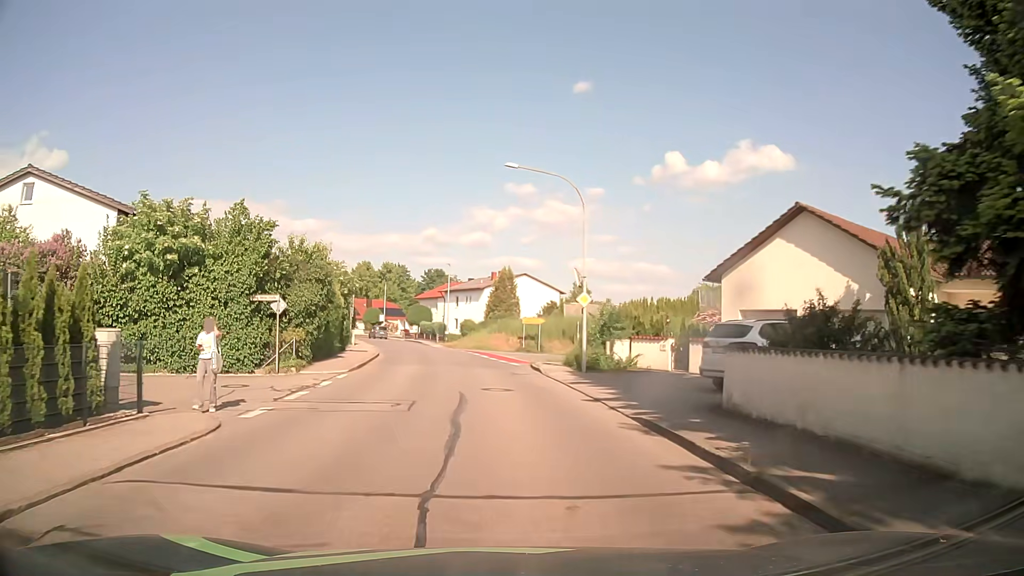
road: residential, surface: asphalt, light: Day
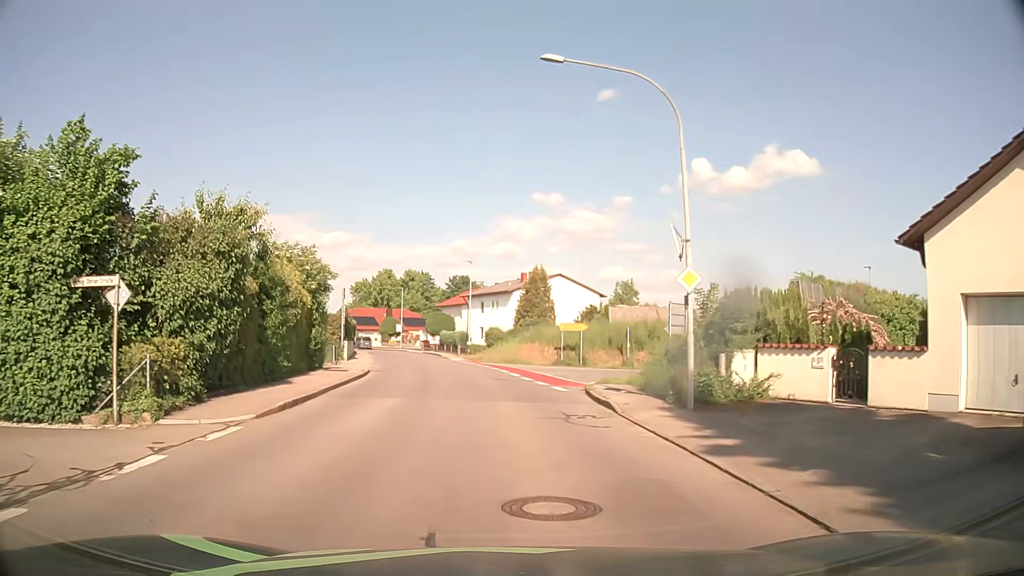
(-0.6, +10.9) m; -3°
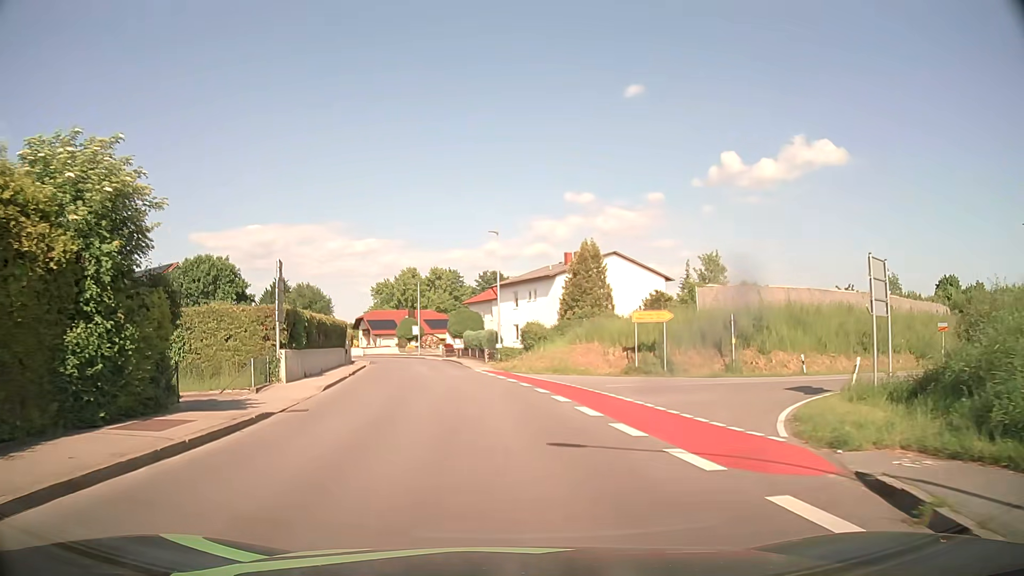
(-0.6, +16.2) m; -3°
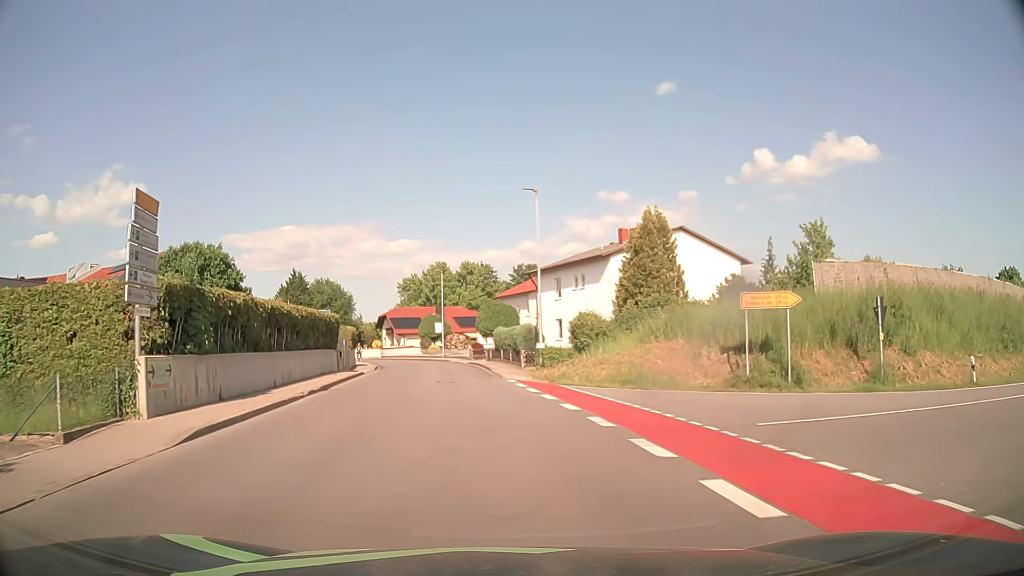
(-0.4, +11.2) m; -3°
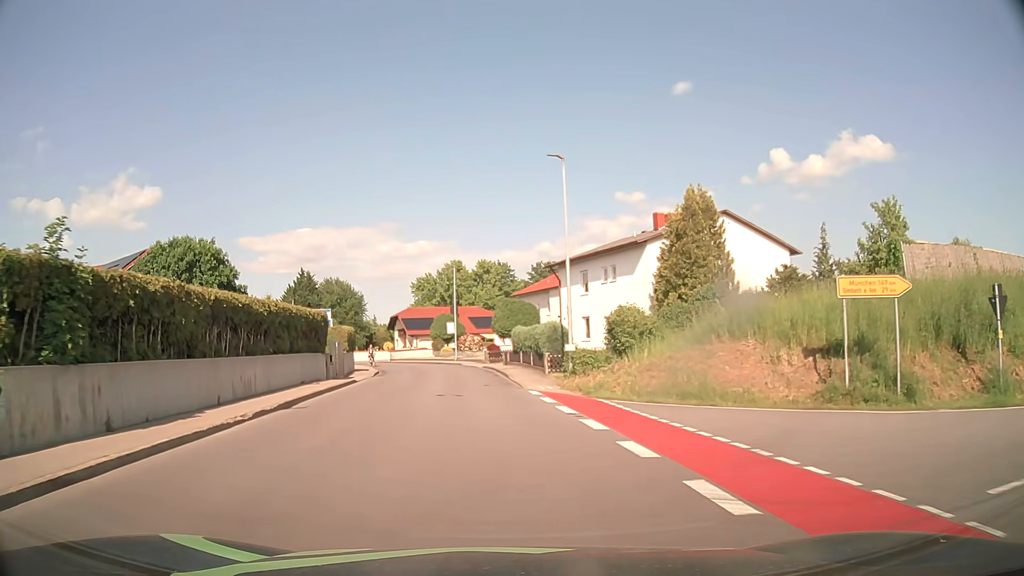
(-0.1, +5.8) m; -2°
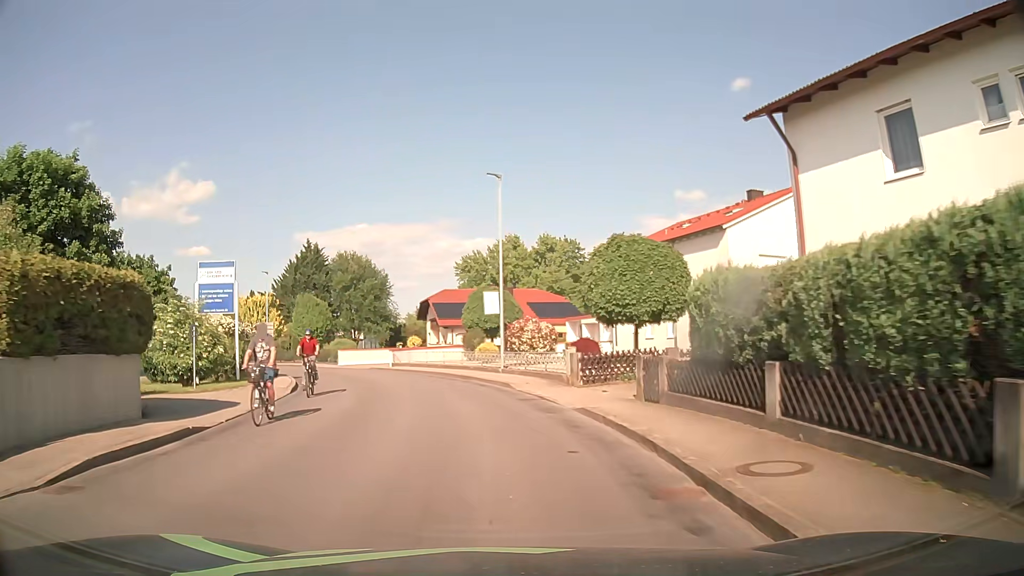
(-1.6, +30.0) m; -5°
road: tertiary
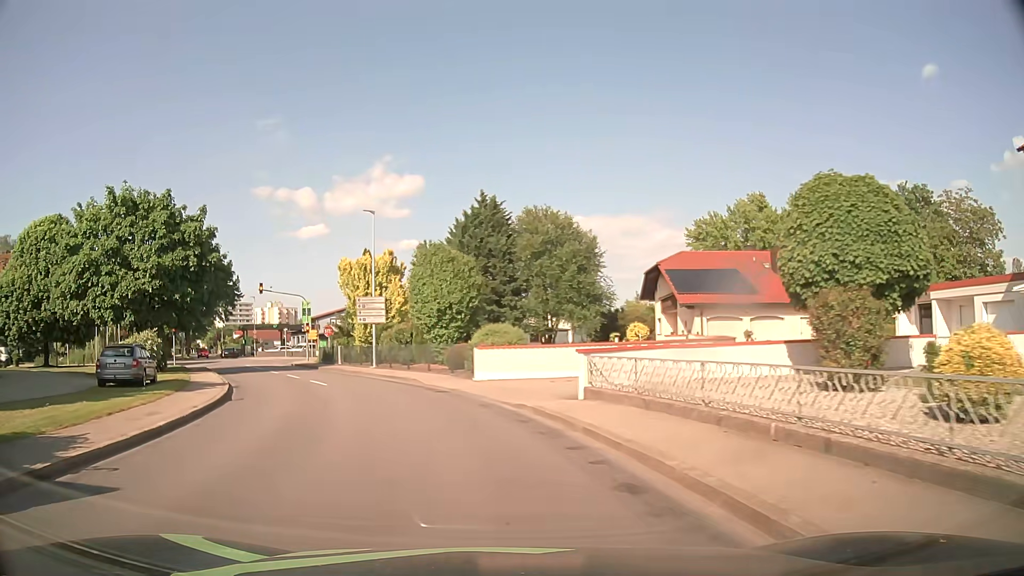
(-3.3, +26.9) m; -18°
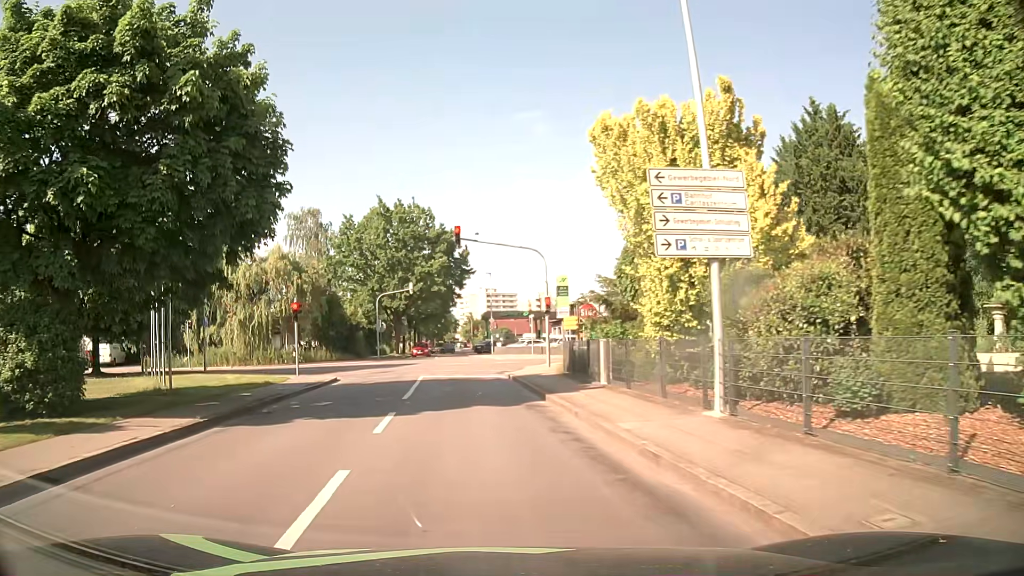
(-5.1, +24.2) m; -24°
